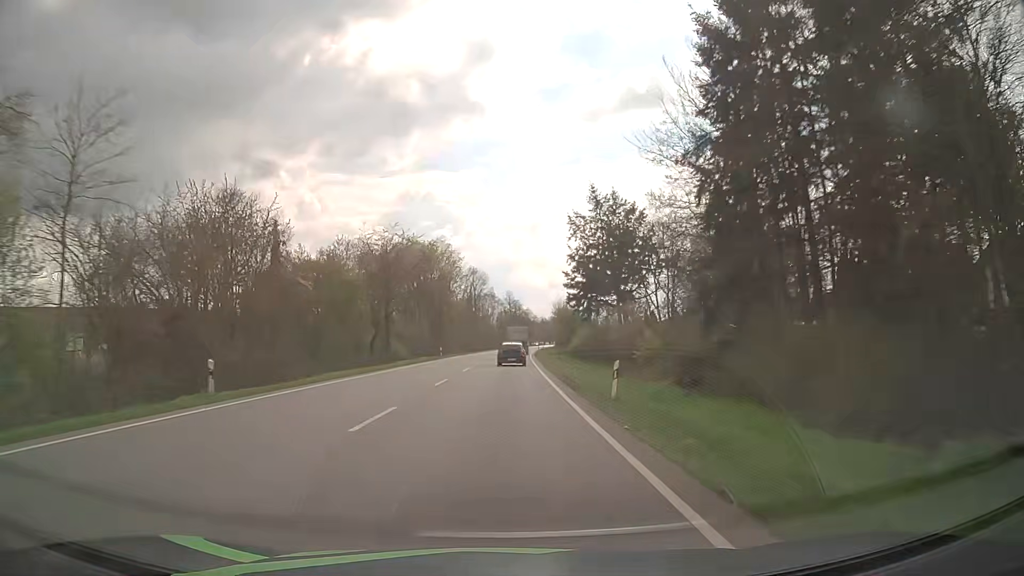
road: primary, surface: asphalt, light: Day
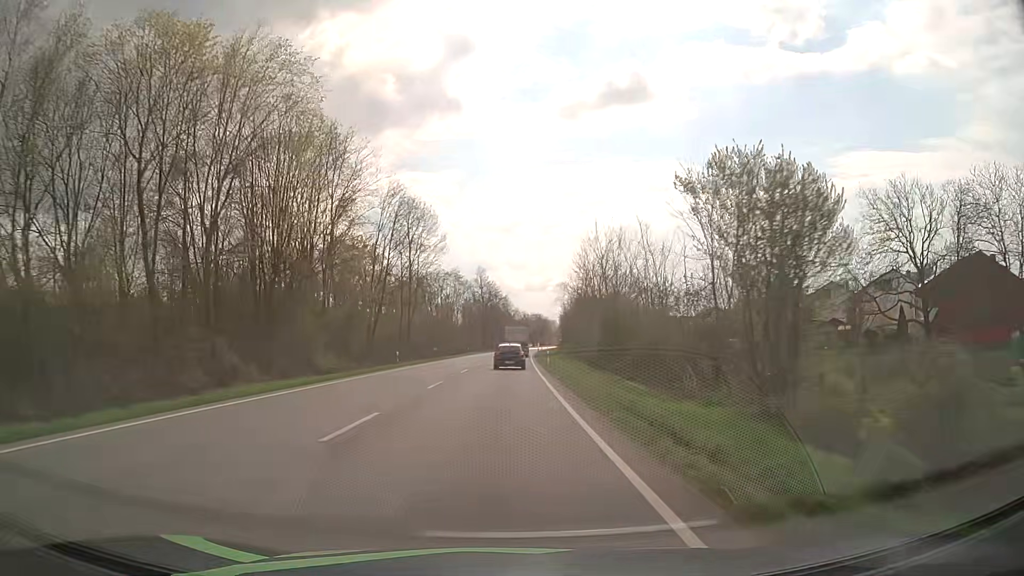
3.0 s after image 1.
(+1.1, +72.3) m; +2°
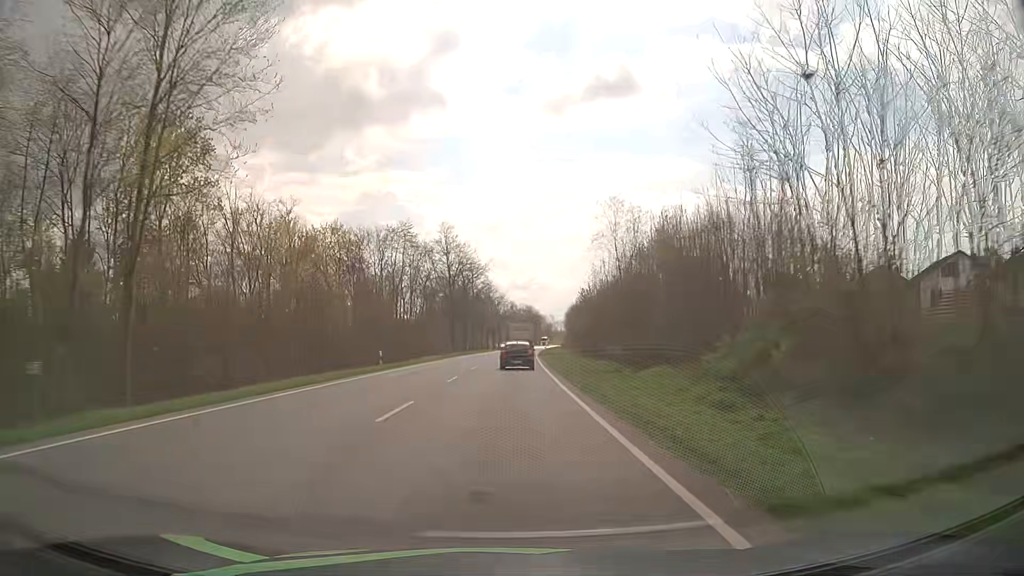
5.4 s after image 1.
(+0.7, +56.9) m; +1°
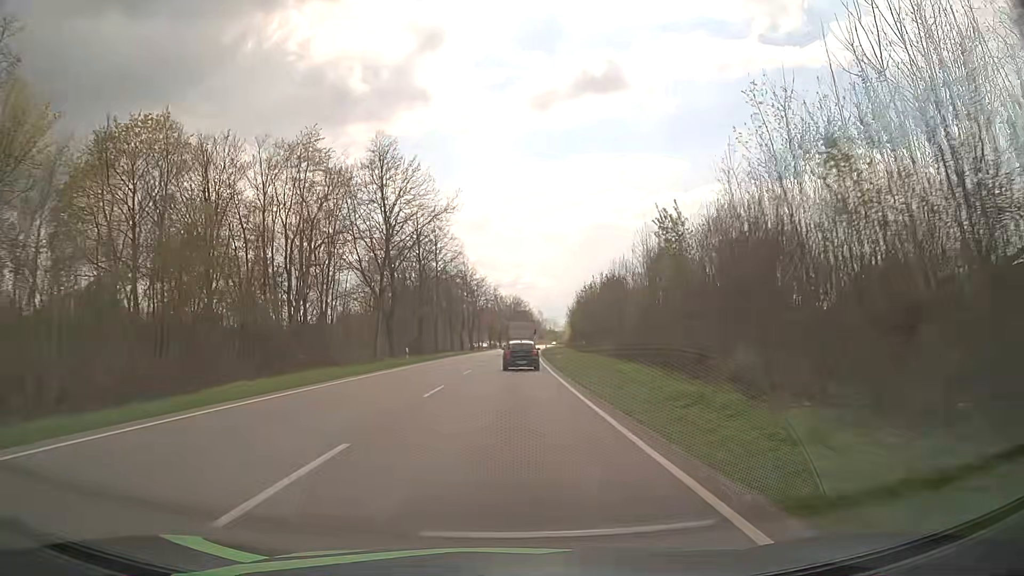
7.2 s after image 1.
(+0.6, +42.2) m; +2°
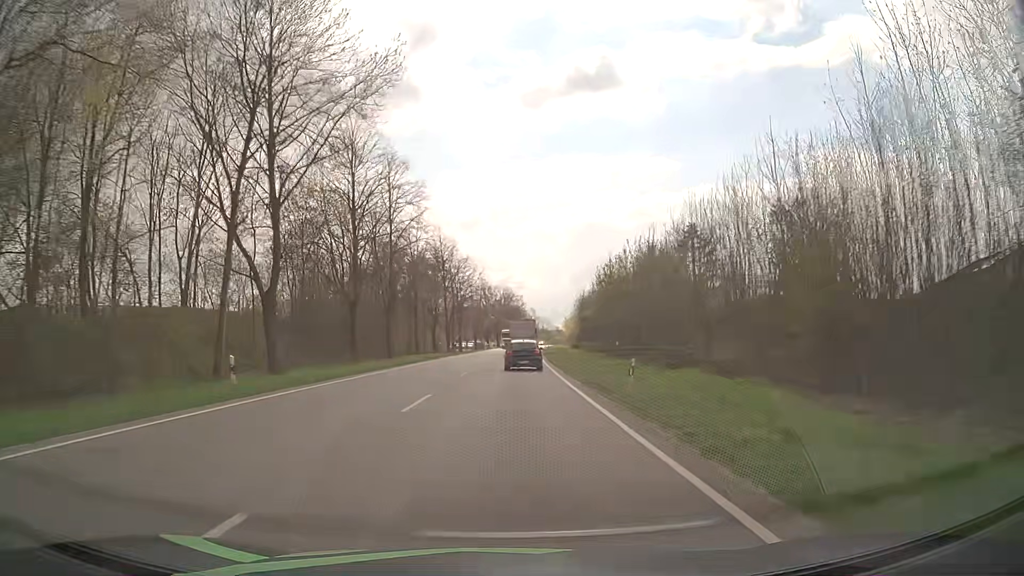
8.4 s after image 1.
(+0.1, +27.1) m; +1°
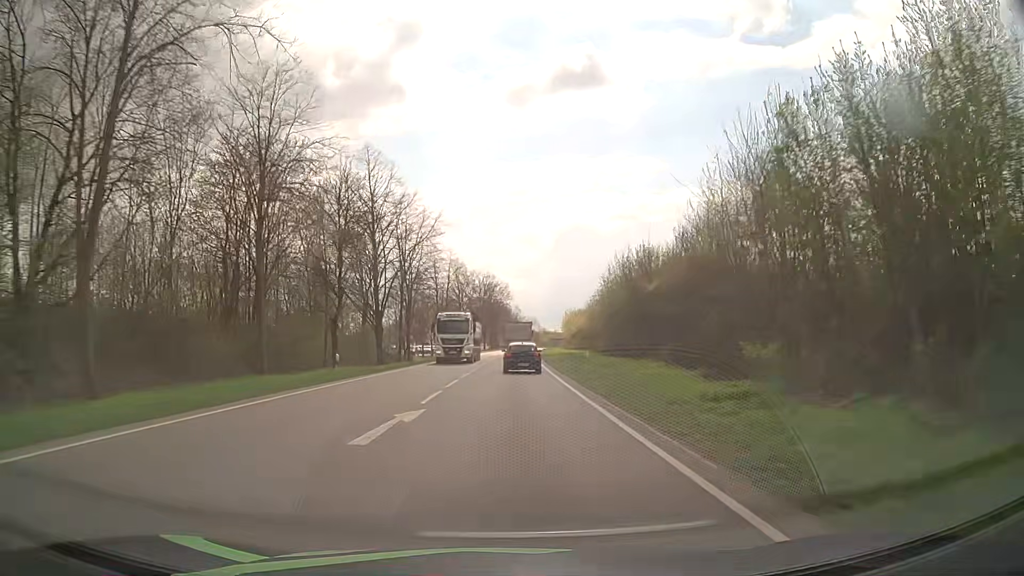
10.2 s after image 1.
(+0.5, +39.5) m; +1°
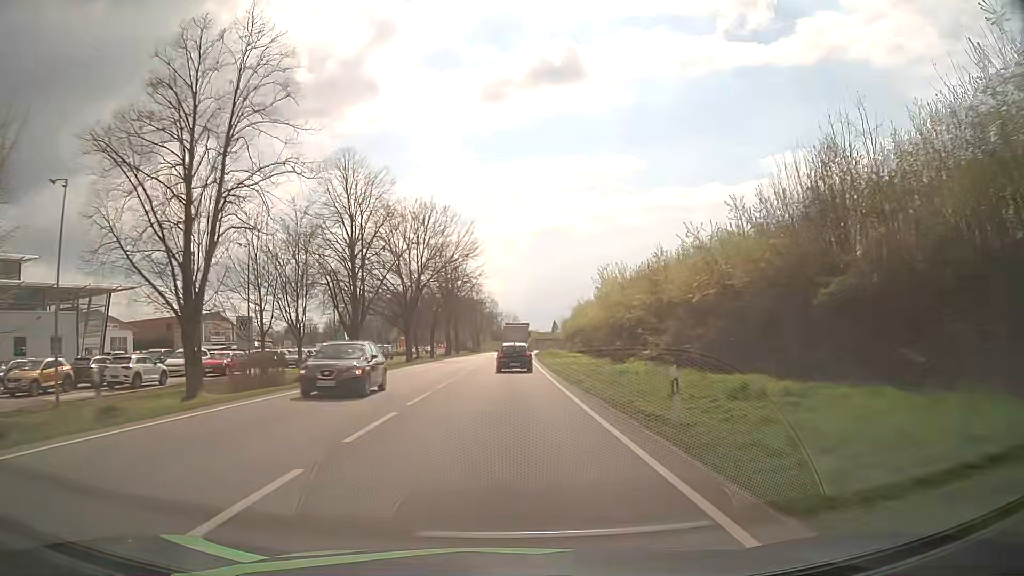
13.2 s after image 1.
(+1.3, +65.4) m; +2°
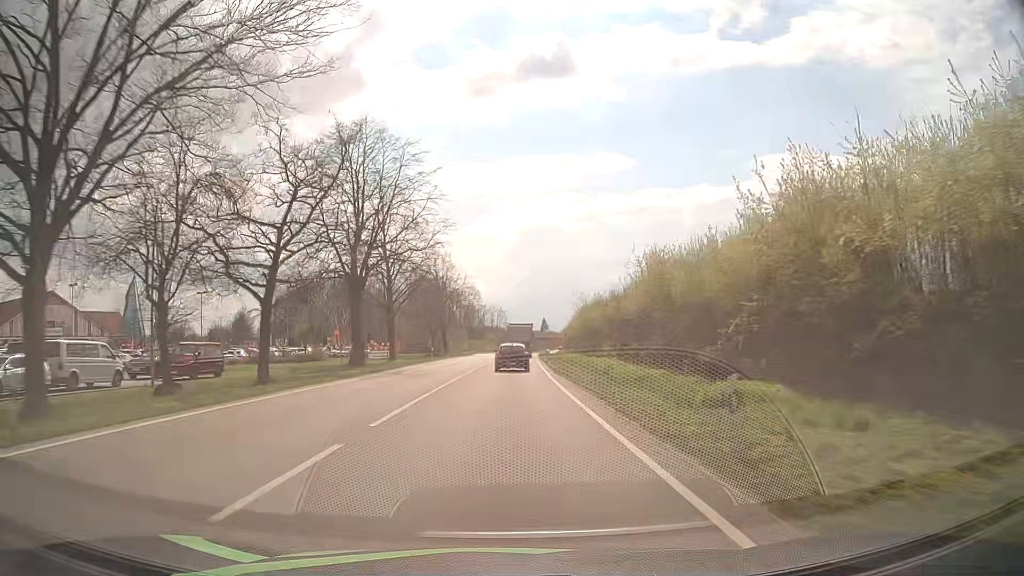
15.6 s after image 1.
(+0.2, +52.3) m; +1°
(0, +10) (0, +20) (0, +30) (0, +40) (0, +50) (+1, +60) (+1, +70) (+1, +80) (+2, +90) (+2, +100) m
